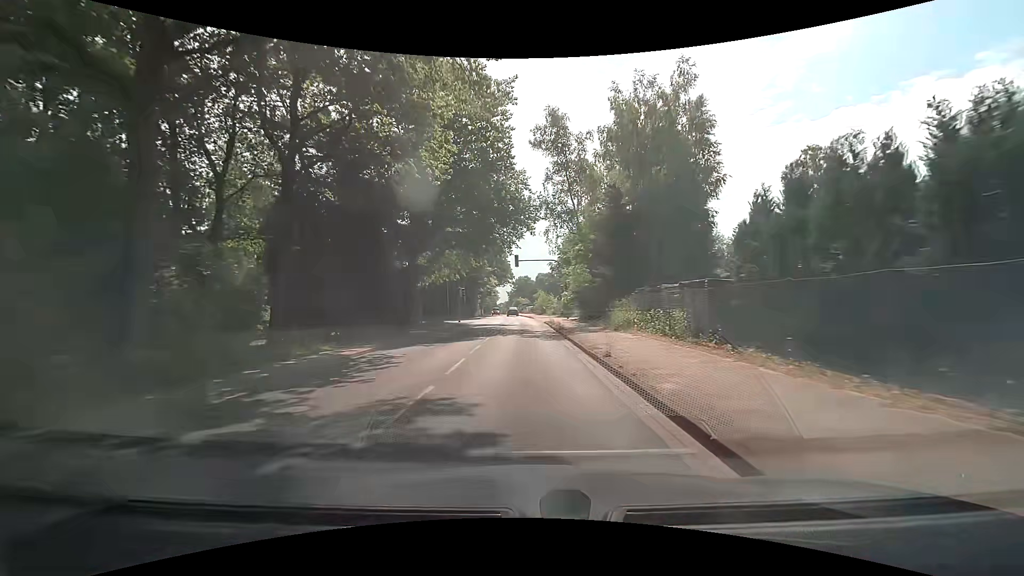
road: tertiary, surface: asphalt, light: Day
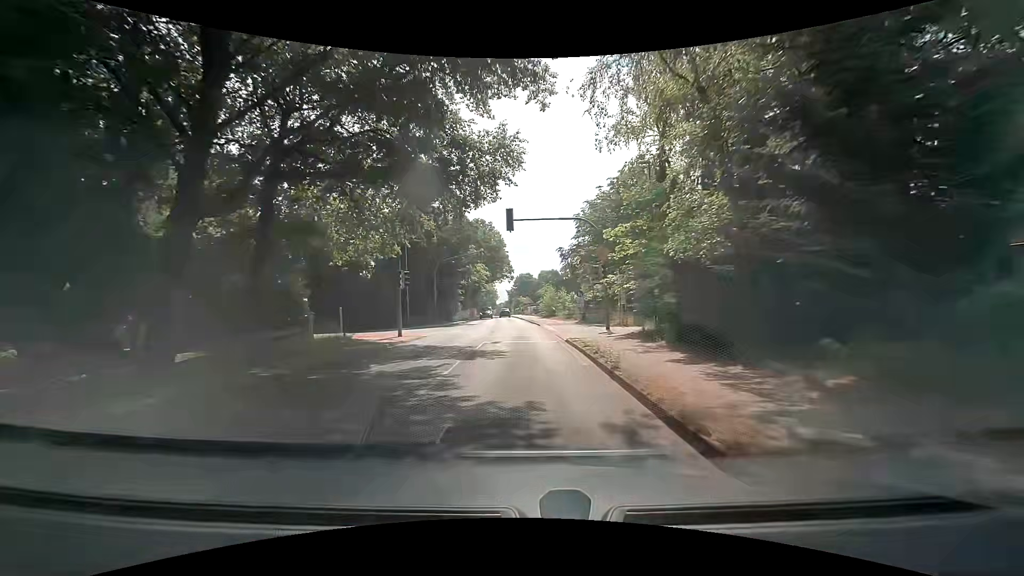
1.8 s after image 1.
(+0.1, +22.8) m; +1°
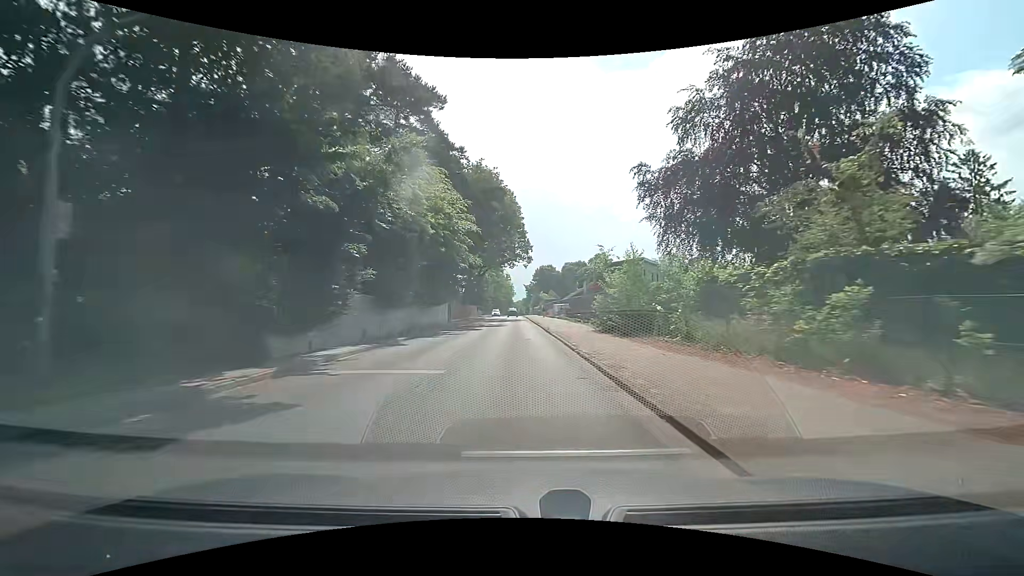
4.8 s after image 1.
(-1.1, +38.1) m; -3°
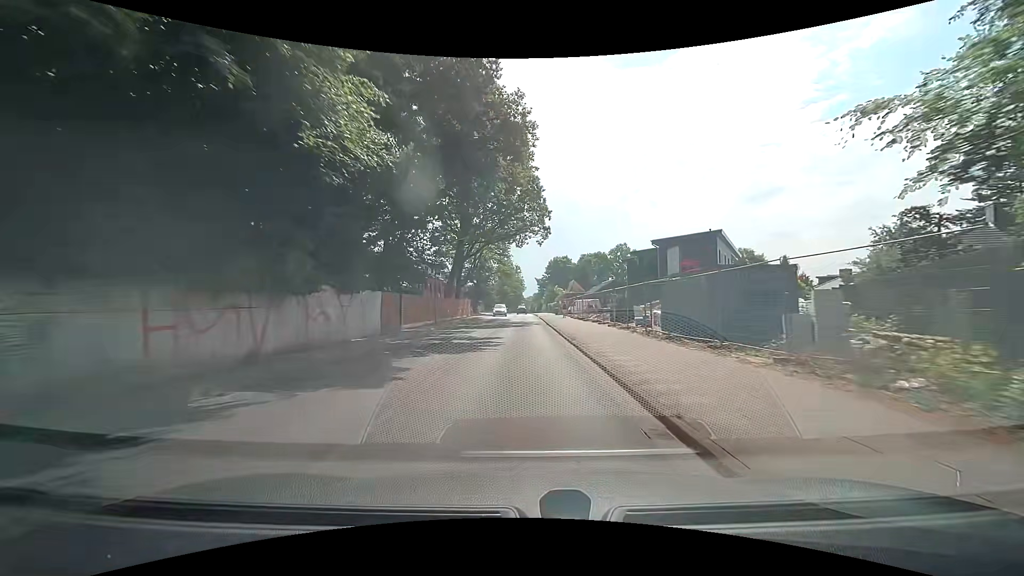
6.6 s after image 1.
(-0.3, +22.9) m; -1°
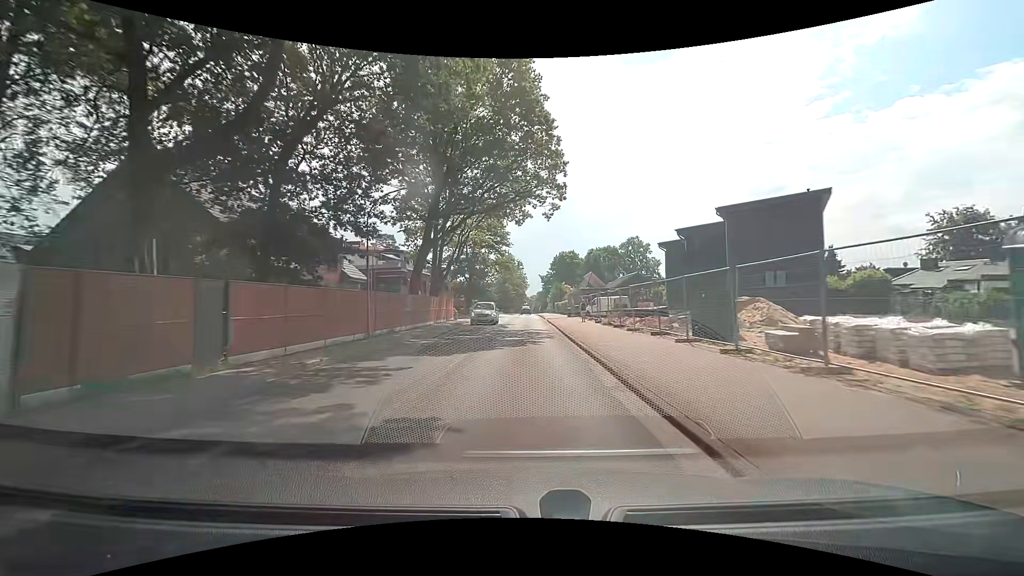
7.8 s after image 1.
(-0.1, +15.3) m; -1°
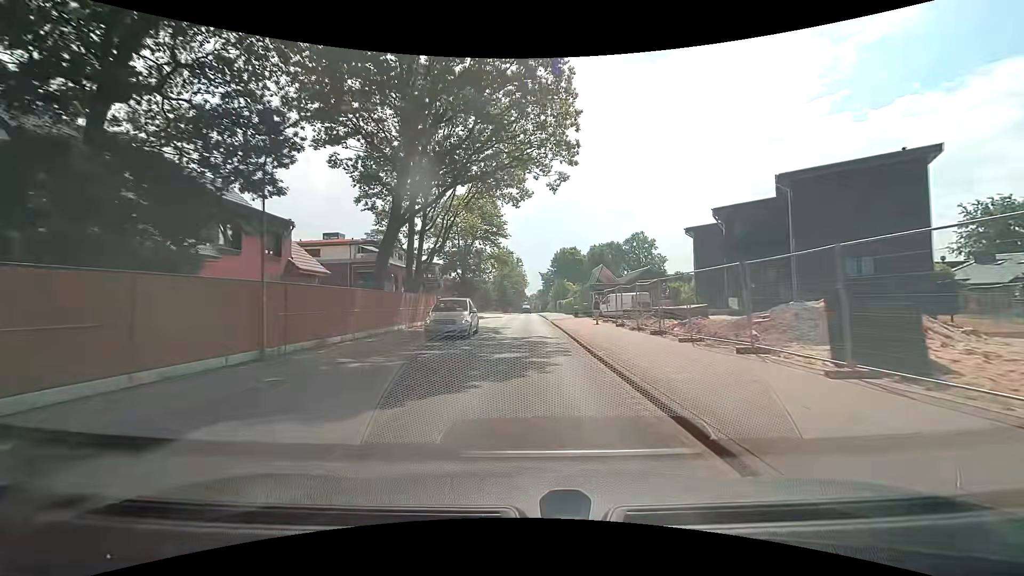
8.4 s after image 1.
(+0.1, +7.7) m; 0°
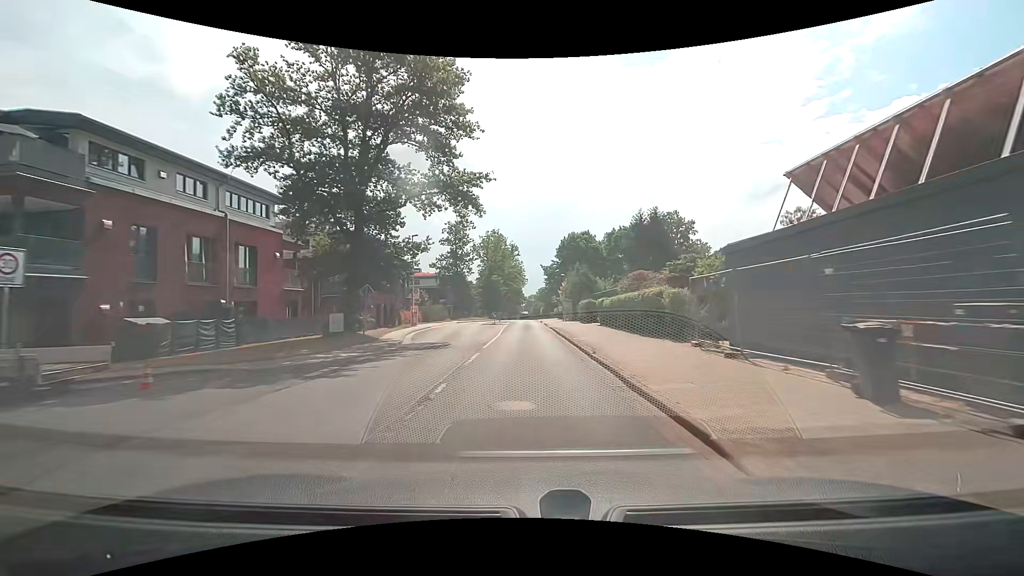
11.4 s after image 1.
(-0.1, +38.3) m; 0°
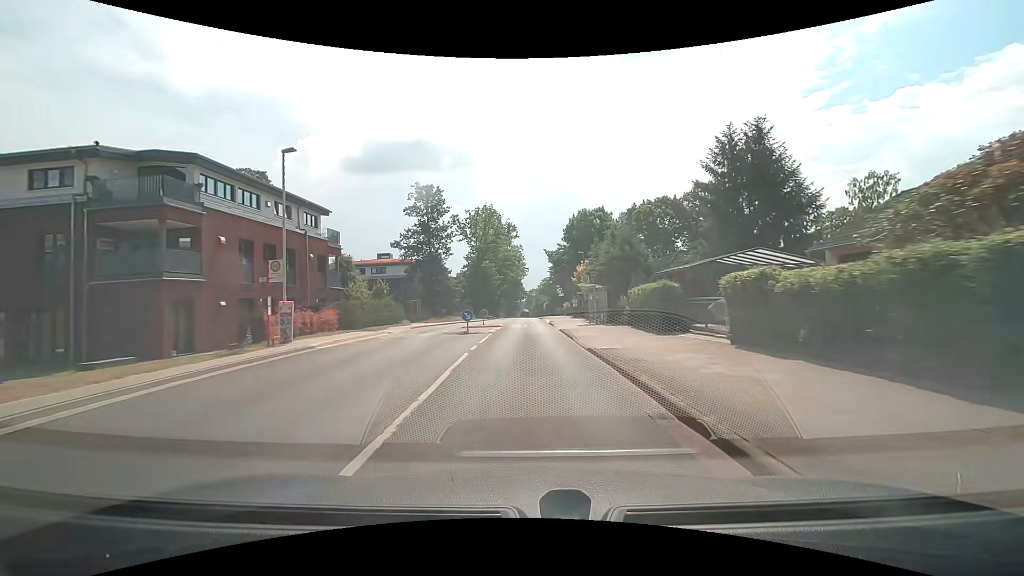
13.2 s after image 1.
(+0.2, +23.0) m; +1°
(0, +10) (0, +20) (0, +30) (0, +40) (0, +50) (0, +60) (0, +70) (0, +80) (0, +90) (0, +100) m
